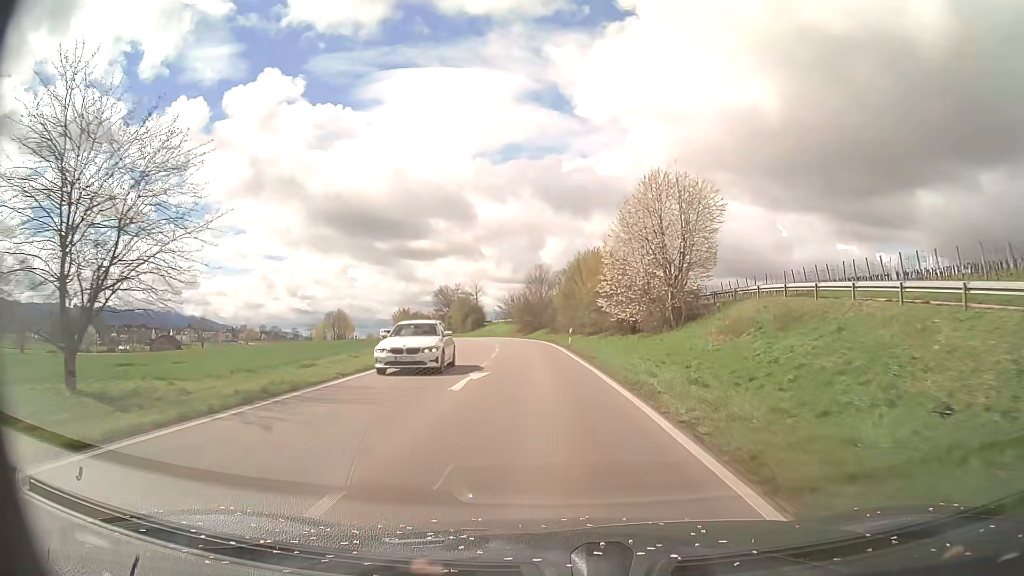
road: primary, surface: asphalt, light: Day
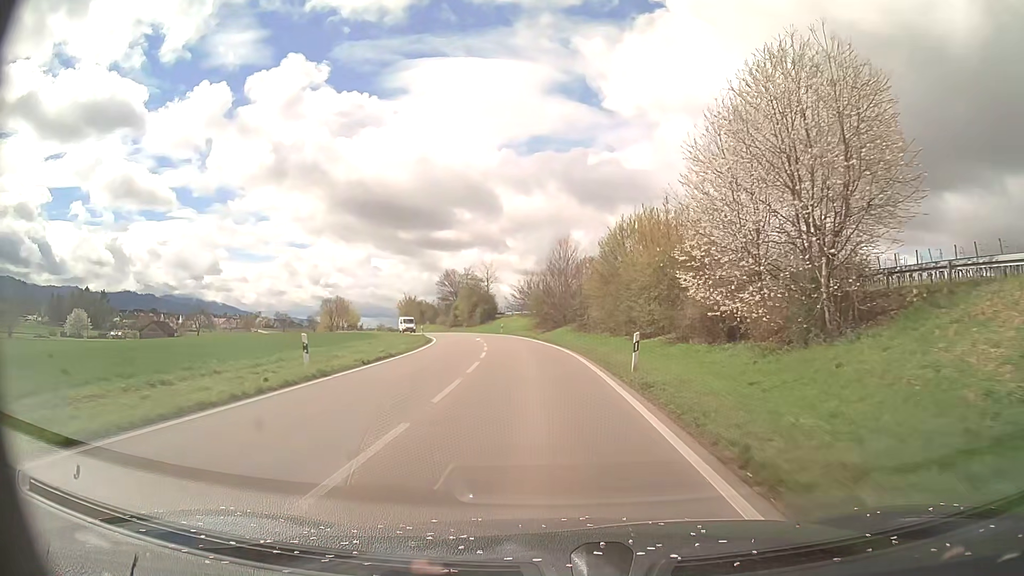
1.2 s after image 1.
(-0.5, +21.1) m; -2°
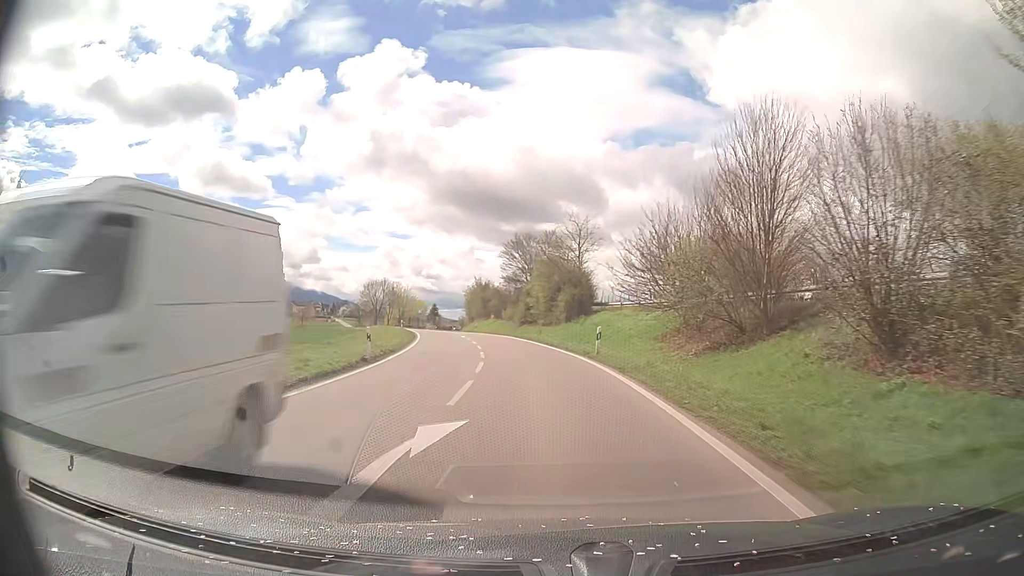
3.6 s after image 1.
(-2.8, +42.4) m; -9°
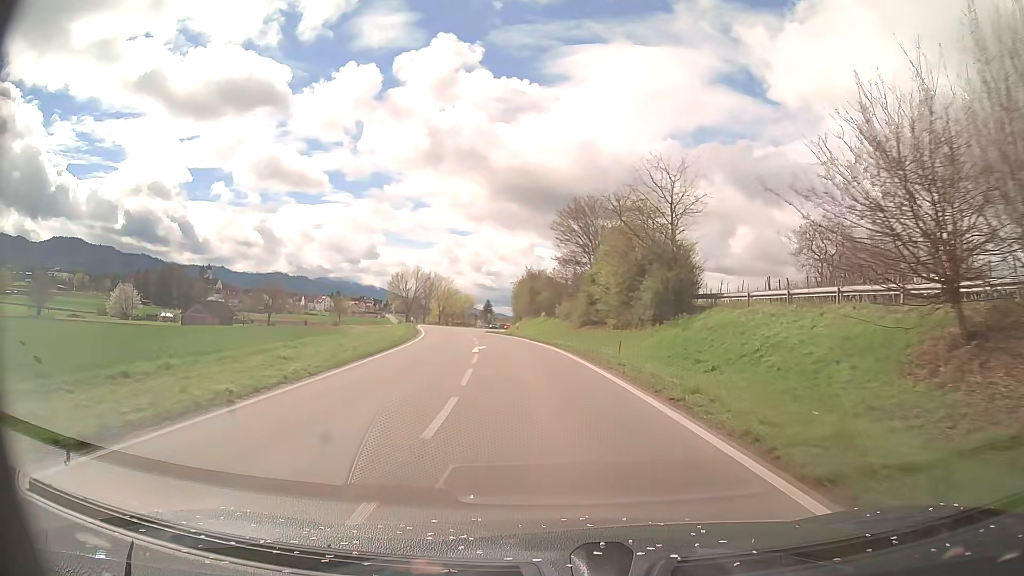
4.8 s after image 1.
(-0.9, +21.4) m; -5°
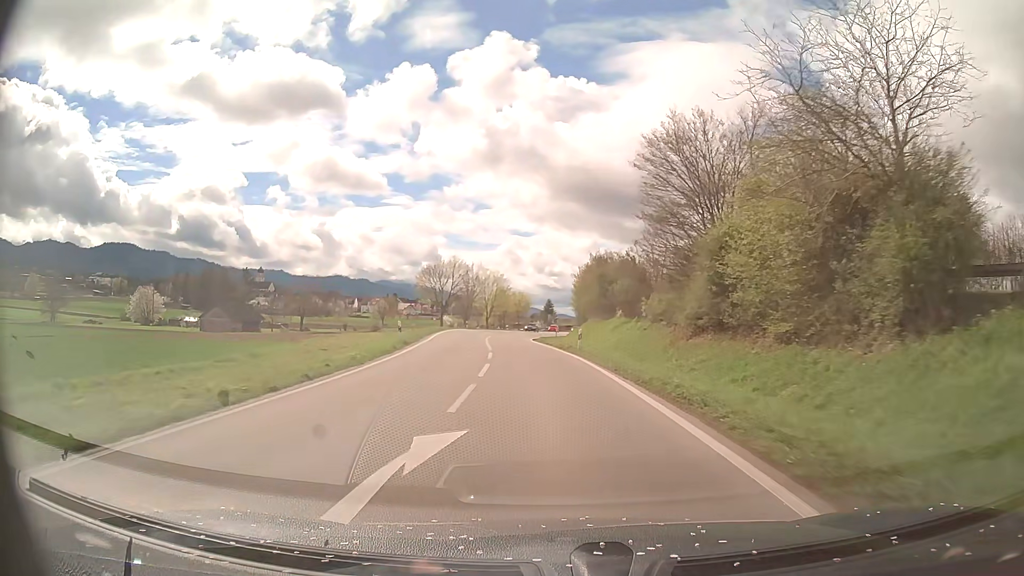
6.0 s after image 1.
(-1.0, +21.4) m; -5°
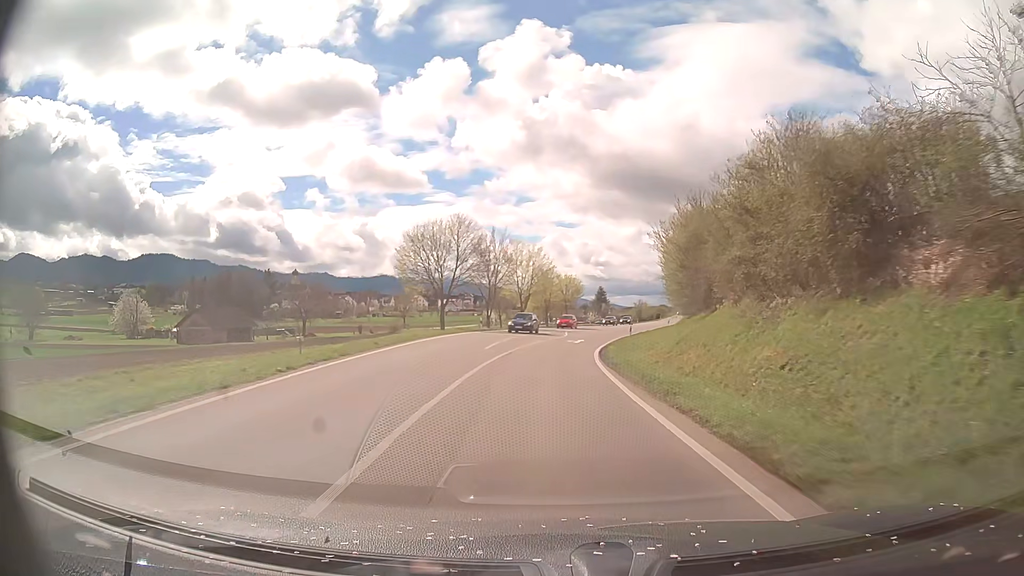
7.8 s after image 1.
(-1.6, +32.2) m; -4°
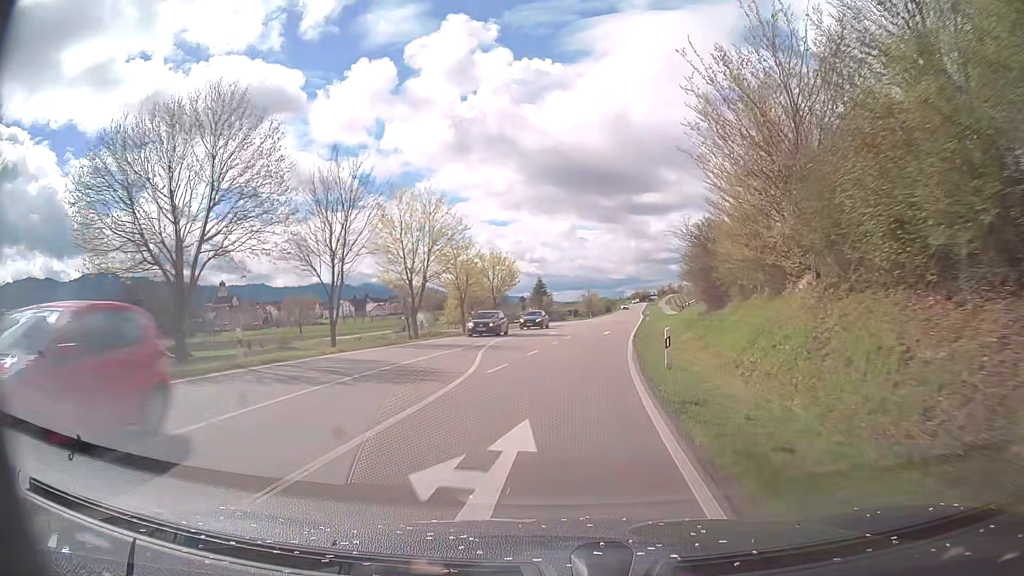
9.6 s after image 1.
(+1.2, +32.3) m; +5°
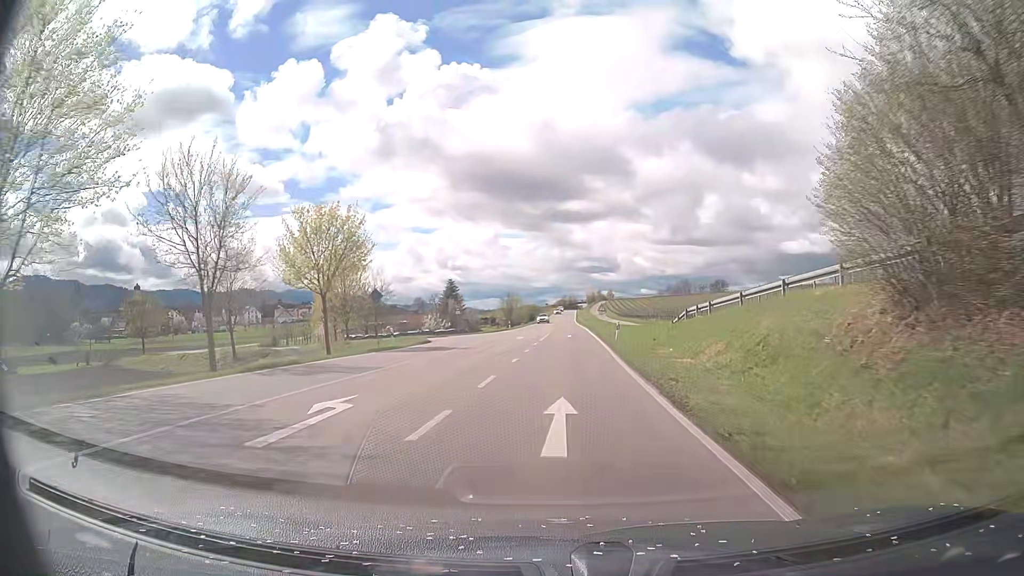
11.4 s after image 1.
(+2.0, +32.0) m; +7°
(0, +10) (0, +20) (0, +30) (+1, +40) (+1, +50) (+1, +60) (+1, +70) (+1, +80) (+1, +90) (+1, +100) m
